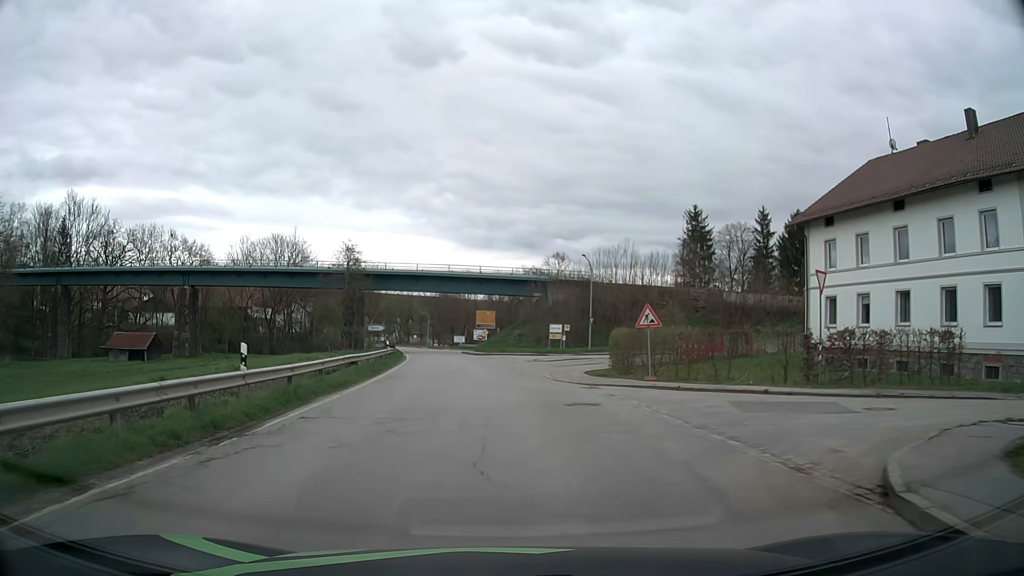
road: secondary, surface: asphalt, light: Day
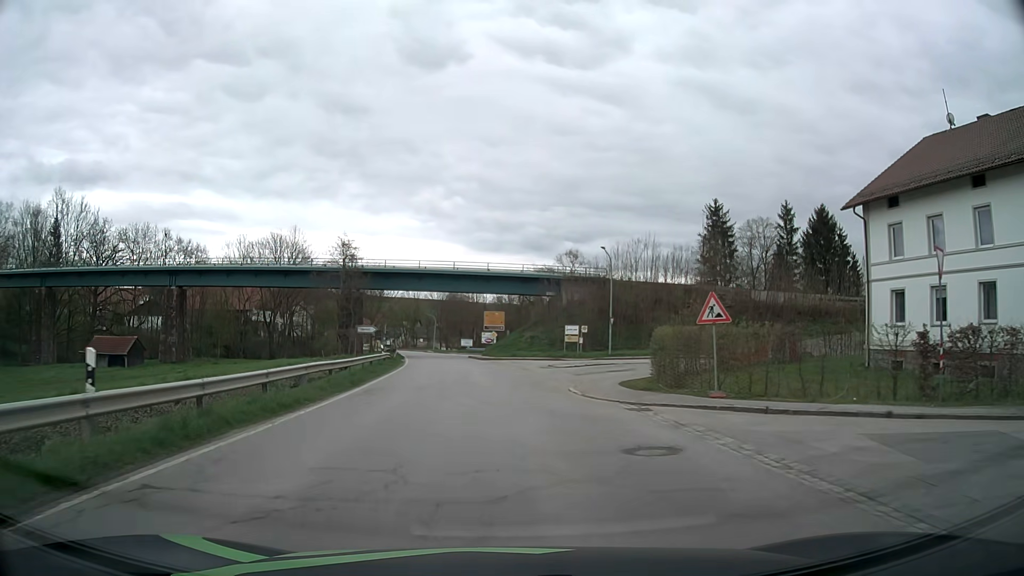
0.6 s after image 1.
(-0.1, +6.1) m; -1°
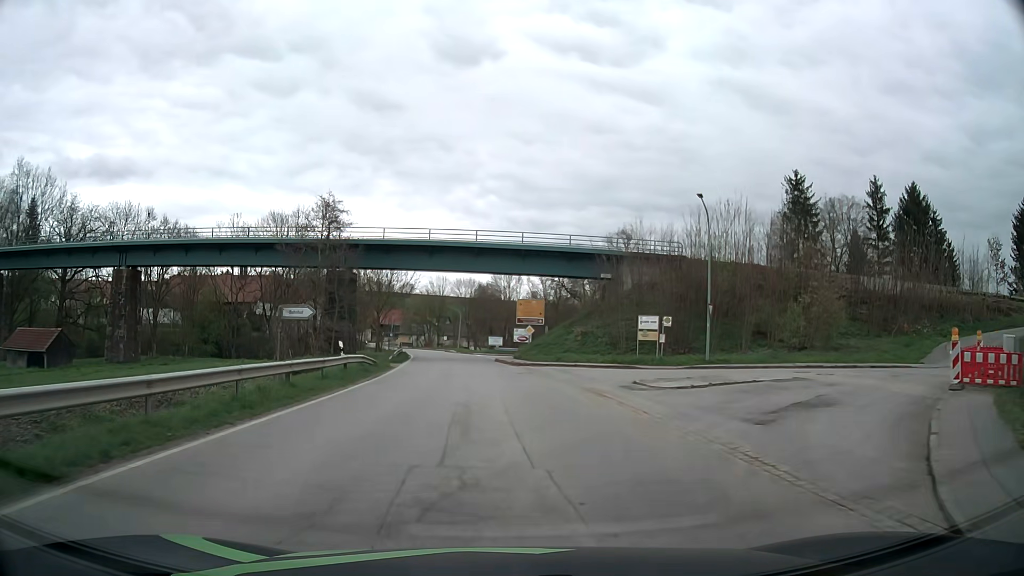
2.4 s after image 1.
(-0.3, +18.3) m; -2°
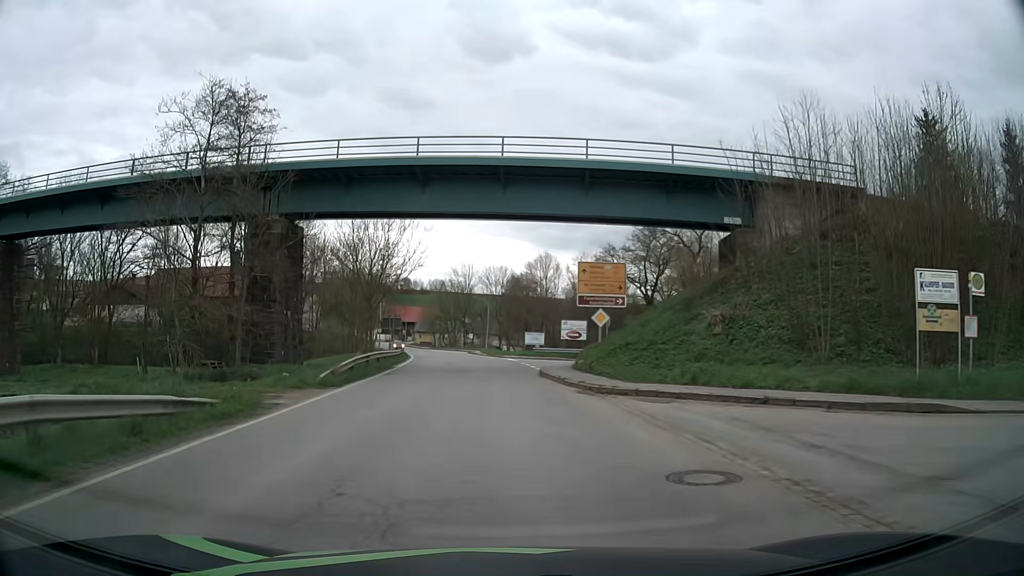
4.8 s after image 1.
(-0.7, +23.3) m; -3°
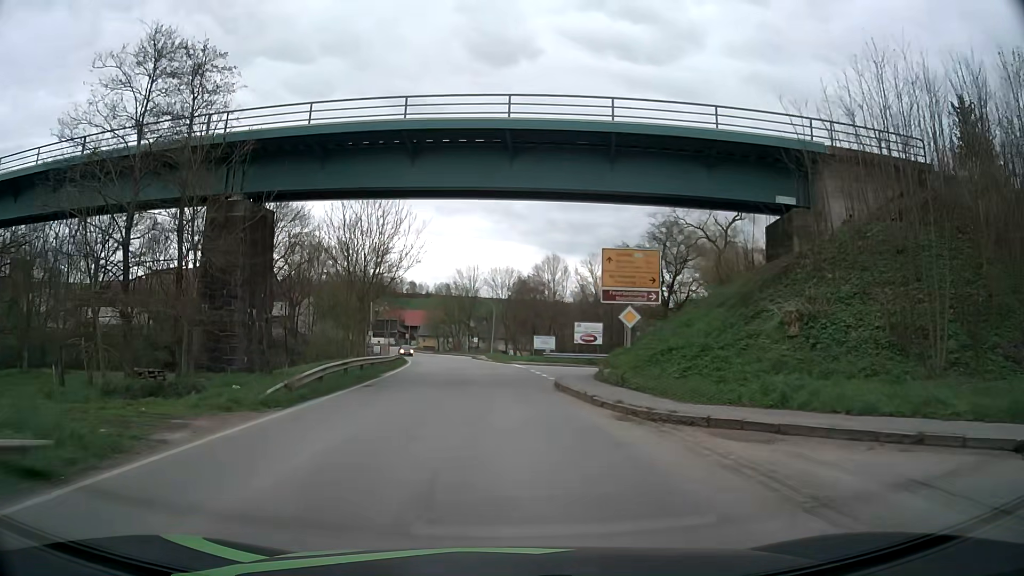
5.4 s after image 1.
(-0.1, +5.4) m; -1°
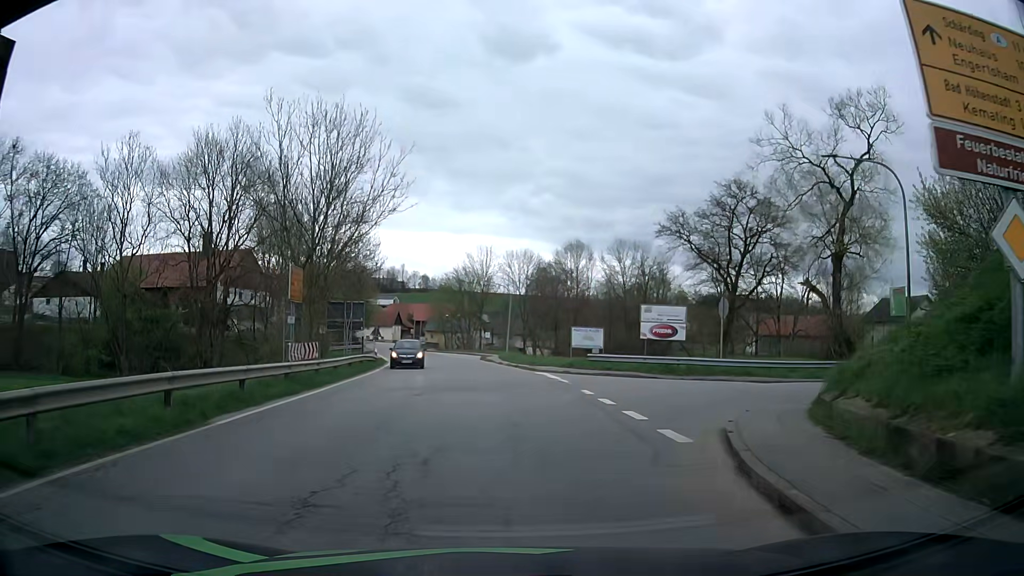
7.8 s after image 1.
(-0.1, +18.4) m; -2°
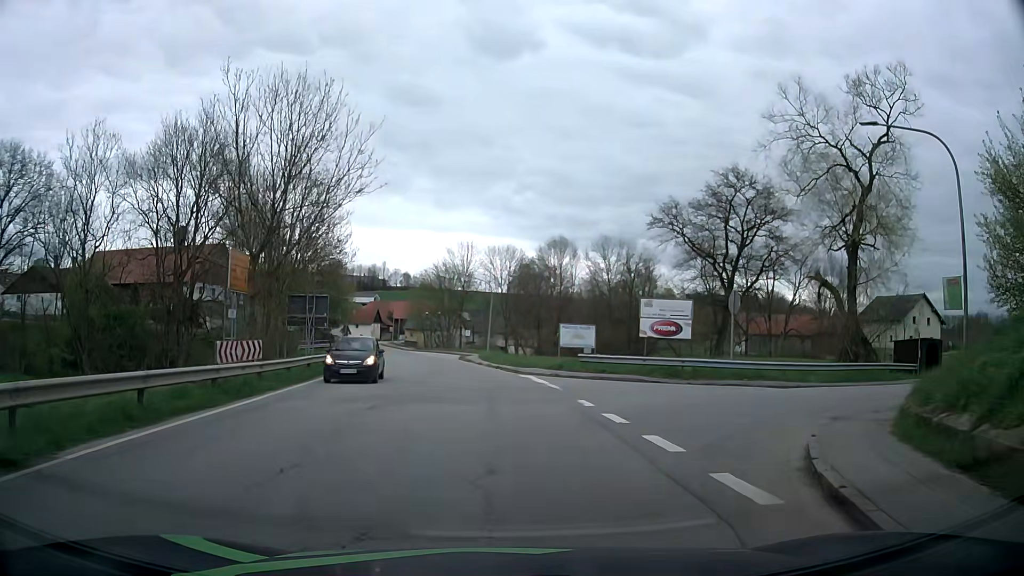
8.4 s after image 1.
(+0.1, +3.8) m; +3°
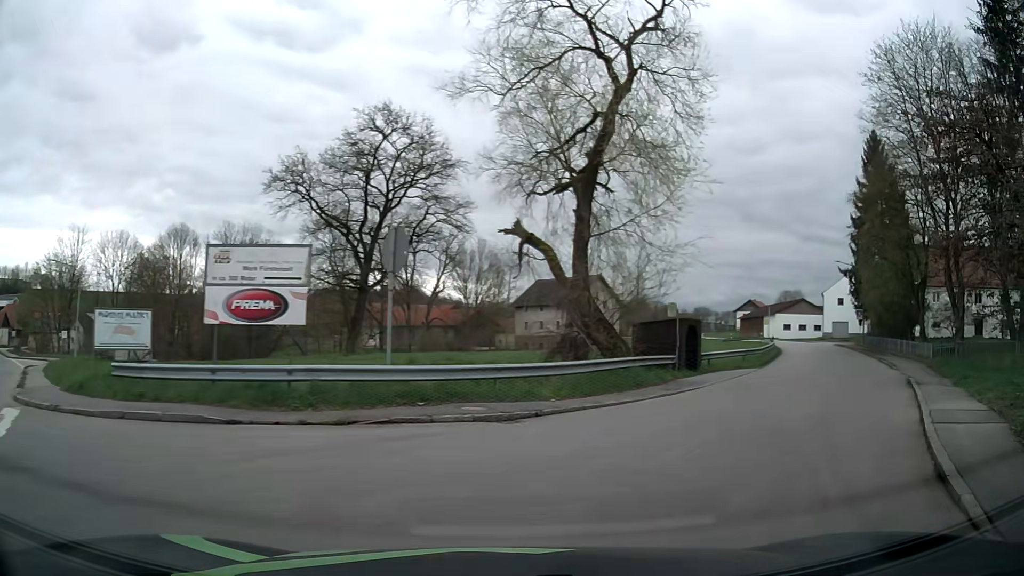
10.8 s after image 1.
(+2.7, +13.0) m; +30°
(+3, +9) (+8, +18) (+13, +26) (+18, +35) (+23, +44) (+27, +53) (+31, +63) (+34, +72) (+36, +82) (+38, +92) m
